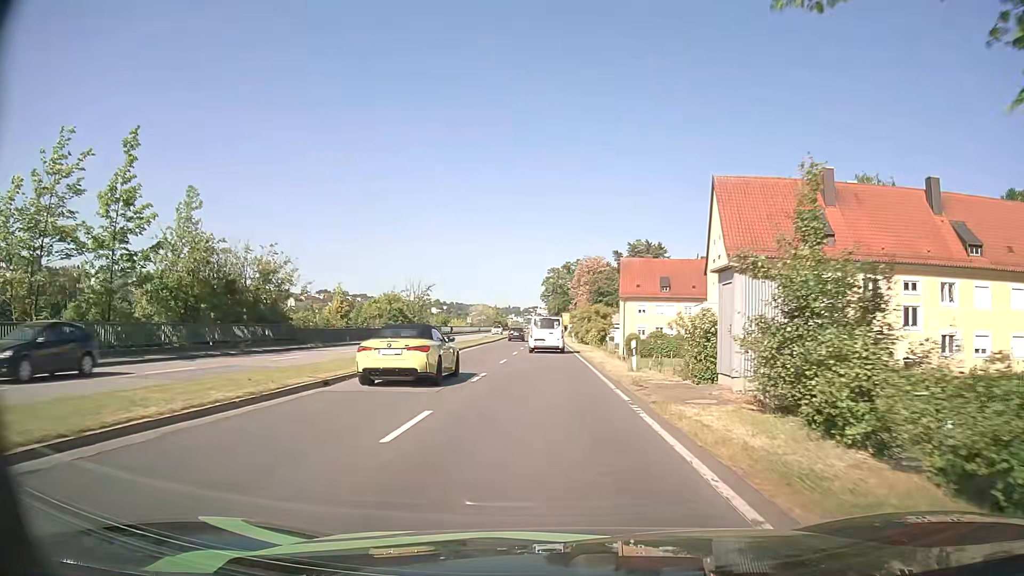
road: primary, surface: asphalt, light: Day
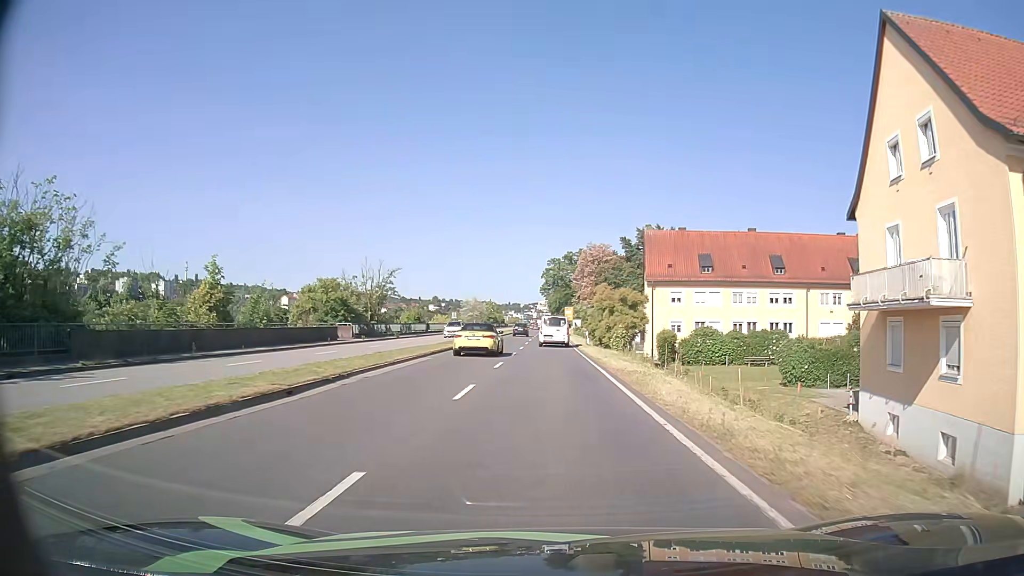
(0.0, +23.0) m; 0°
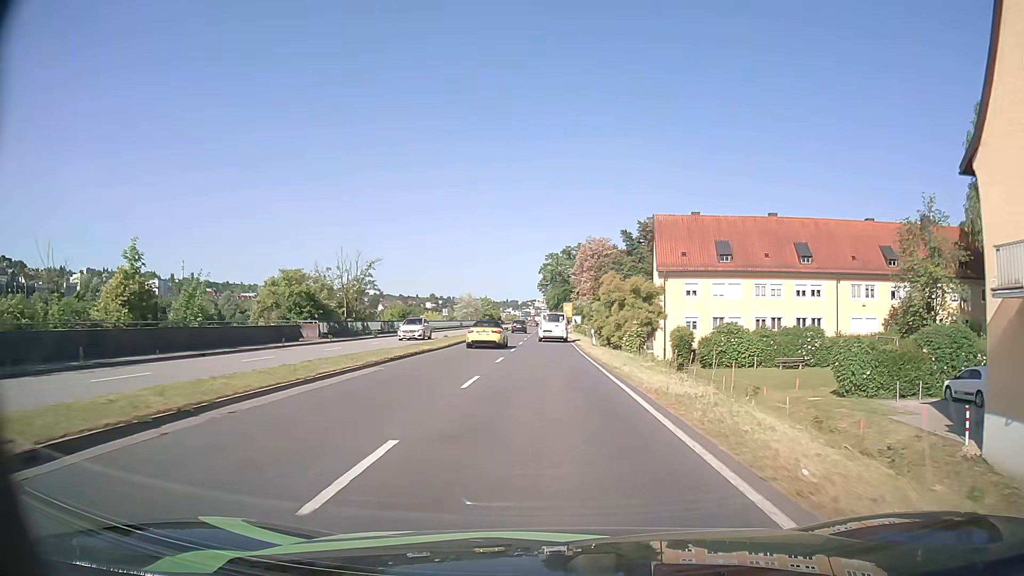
(0.0, +7.8) m; 0°
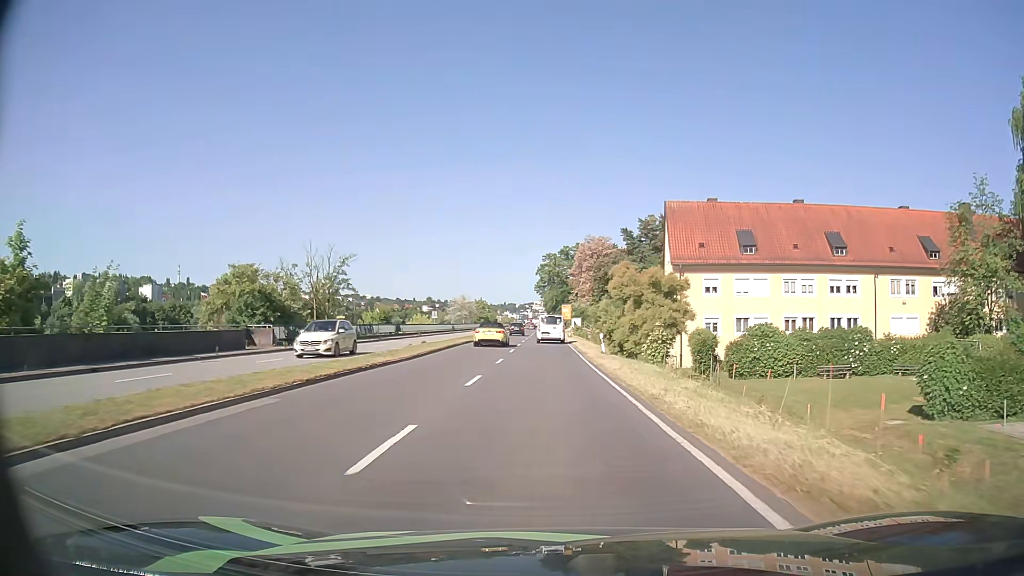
(0.0, +7.8) m; 0°
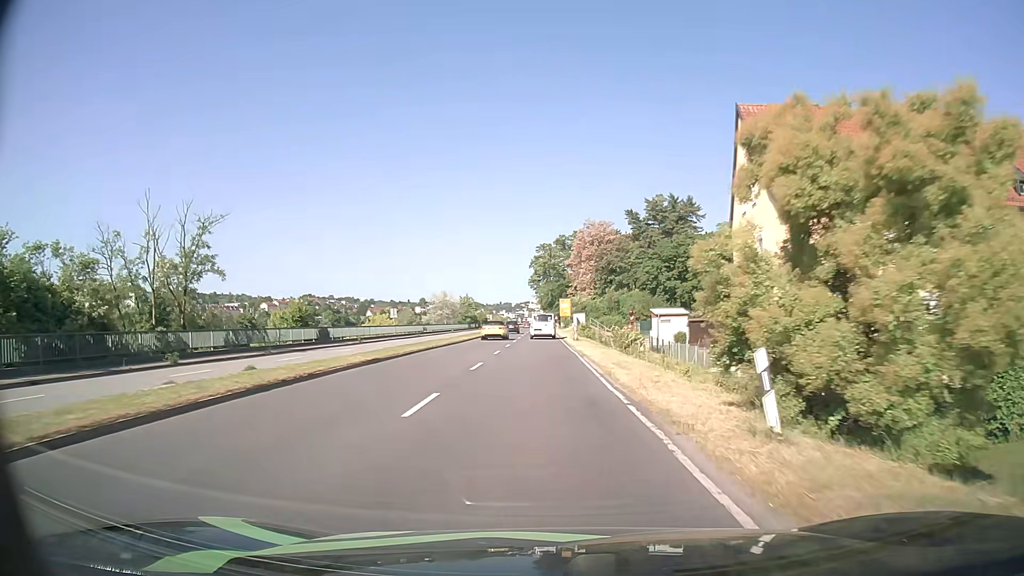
(+0.1, +23.8) m; 0°
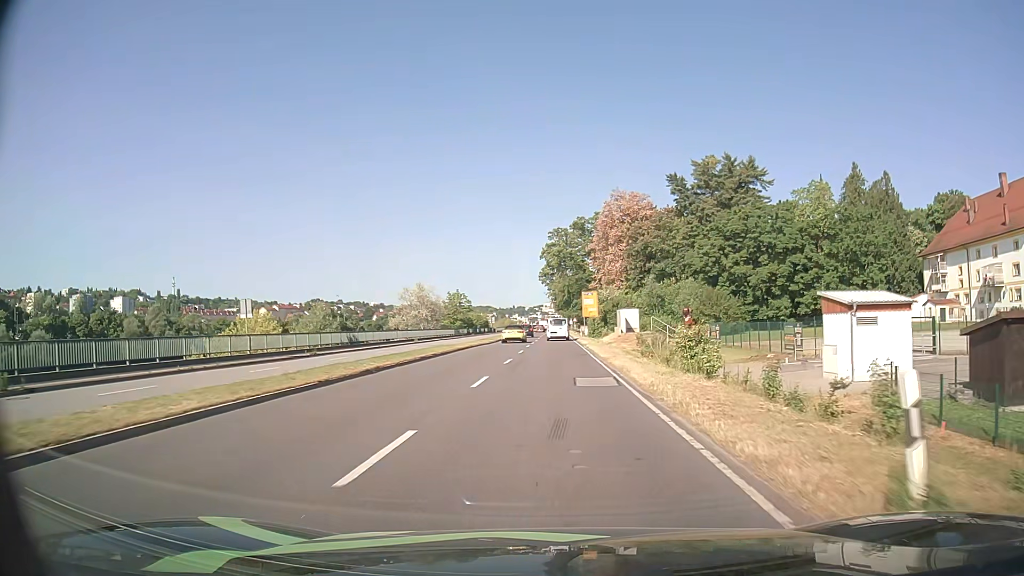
(-0.5, +40.6) m; -1°
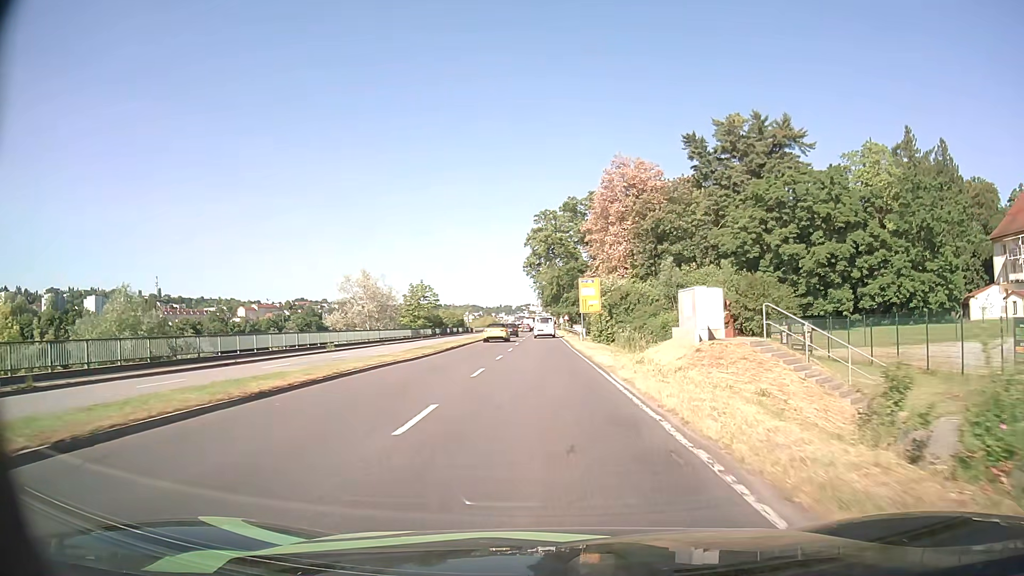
(+0.3, +24.8) m; +1°
